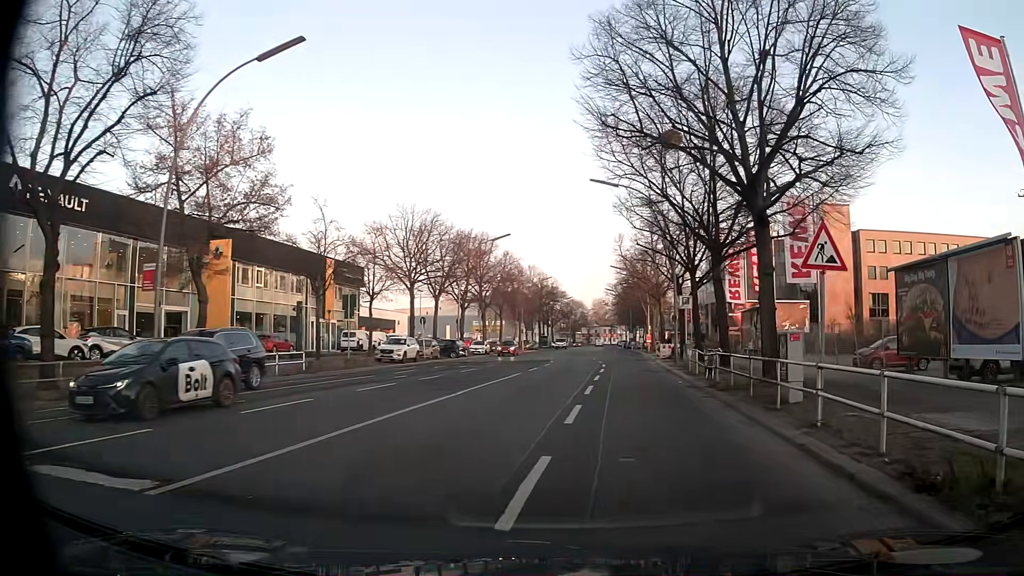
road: tertiary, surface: asphalt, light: Day
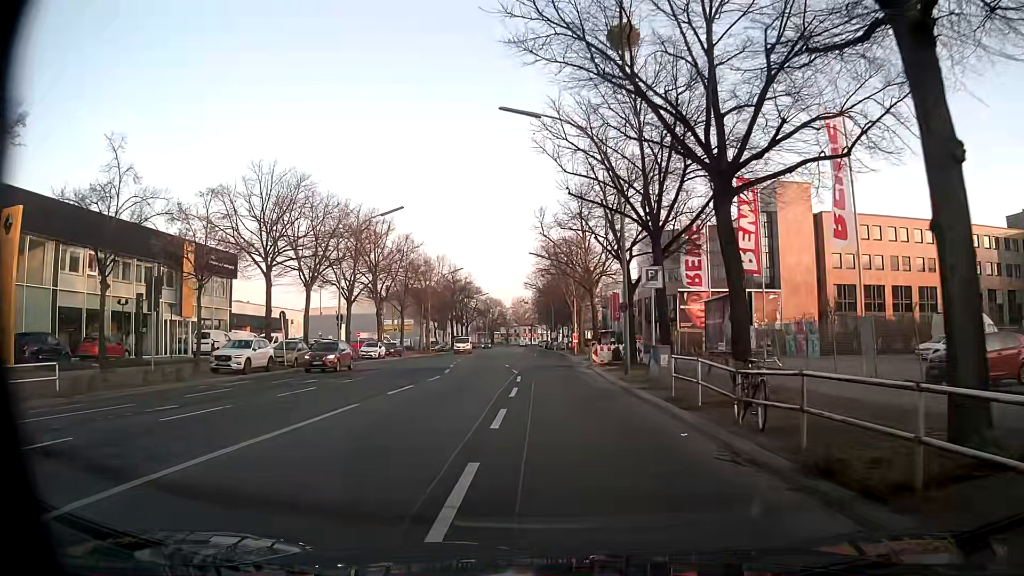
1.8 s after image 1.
(+0.9, +12.6) m; +7°
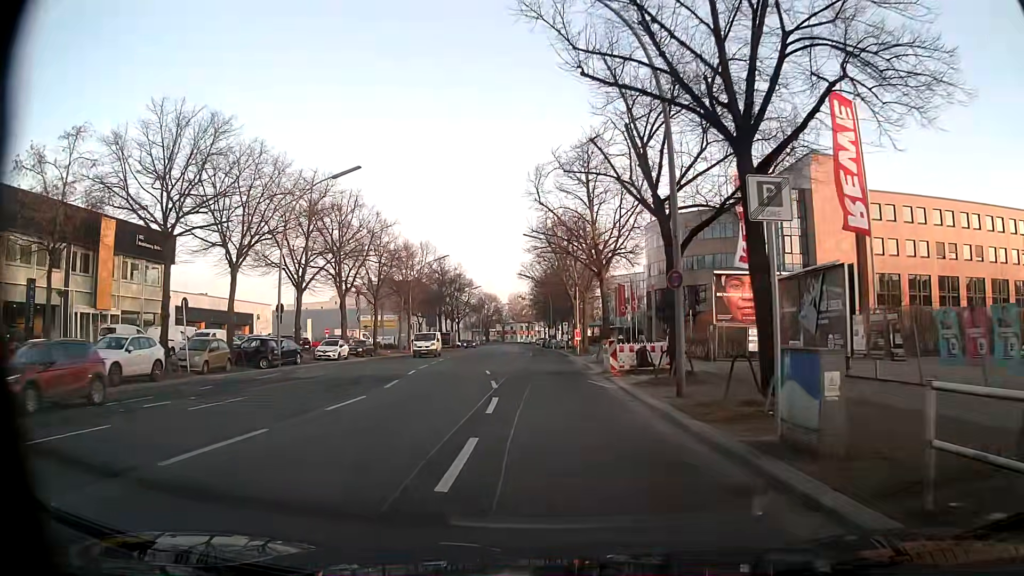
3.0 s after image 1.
(-0.1, +10.7) m; 0°
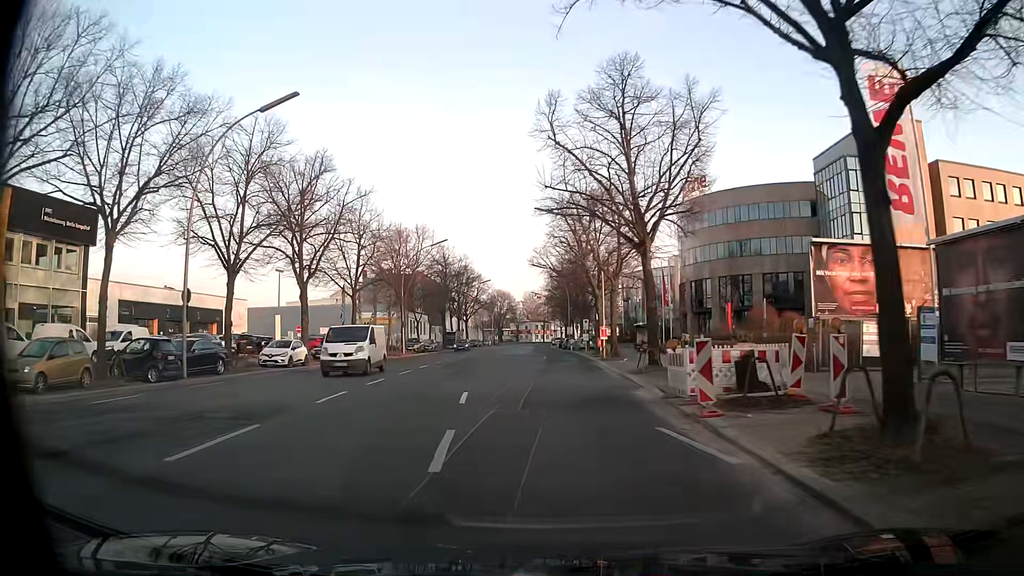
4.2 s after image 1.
(-0.1, +11.9) m; 0°
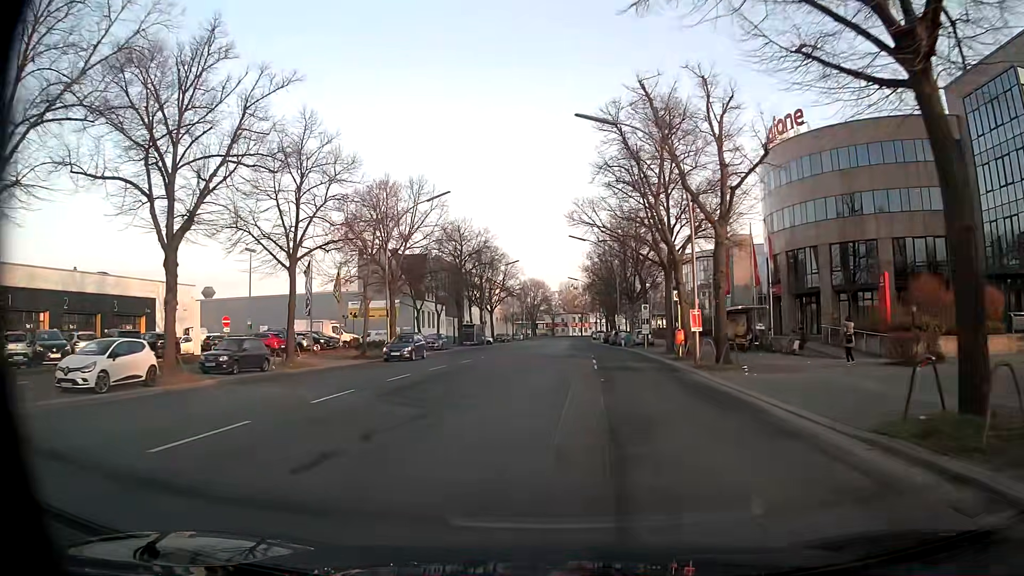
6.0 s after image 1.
(-1.0, +19.1) m; -5°
(0, +10) (0, +20) (+1, +30) (+1, +40) (+2, +50) (+2, +60) (+3, +70) (+3, +80) (+4, +90) (+5, +100) m
